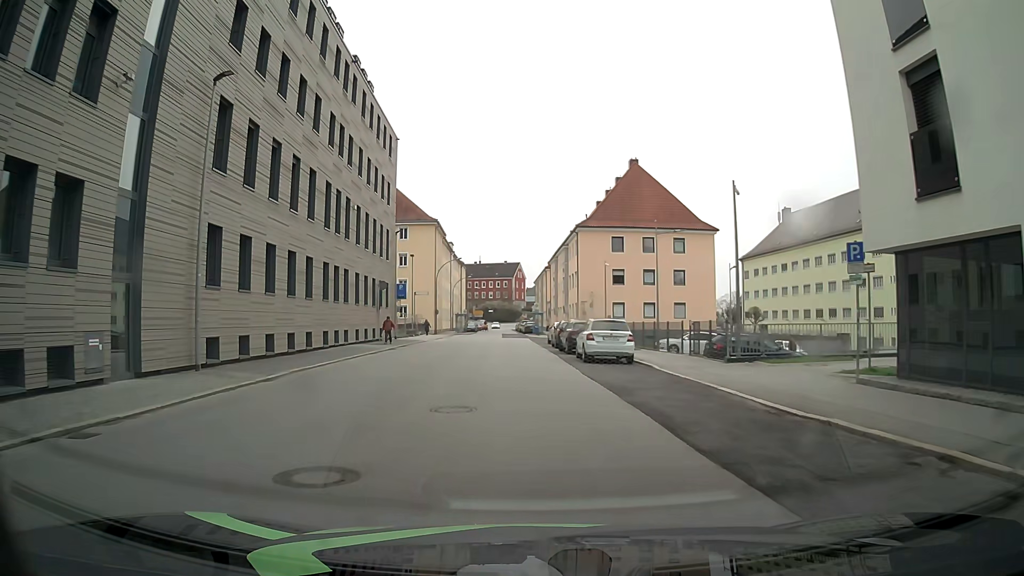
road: tertiary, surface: asphalt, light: Day
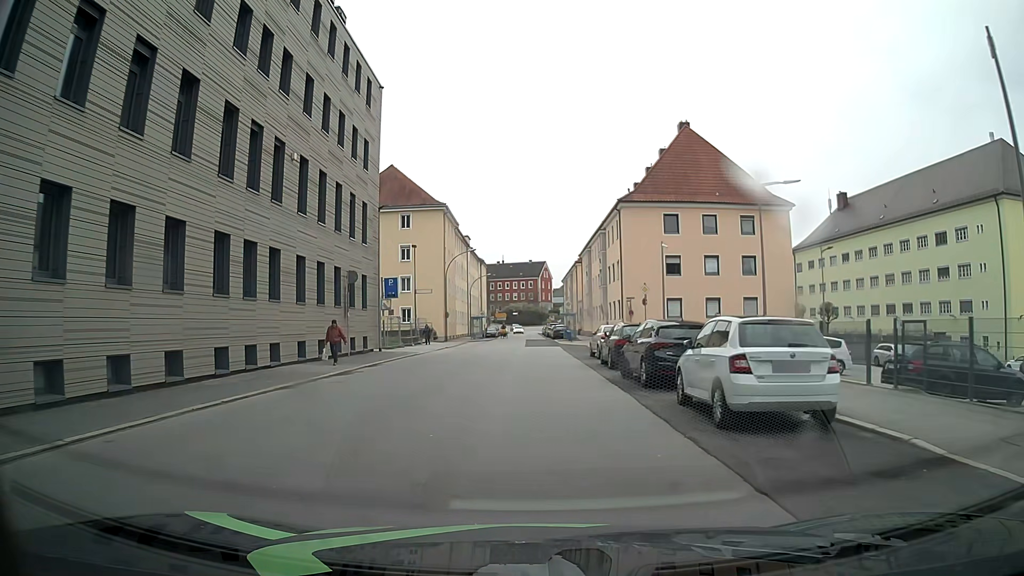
(-0.3, +13.6) m; -2°
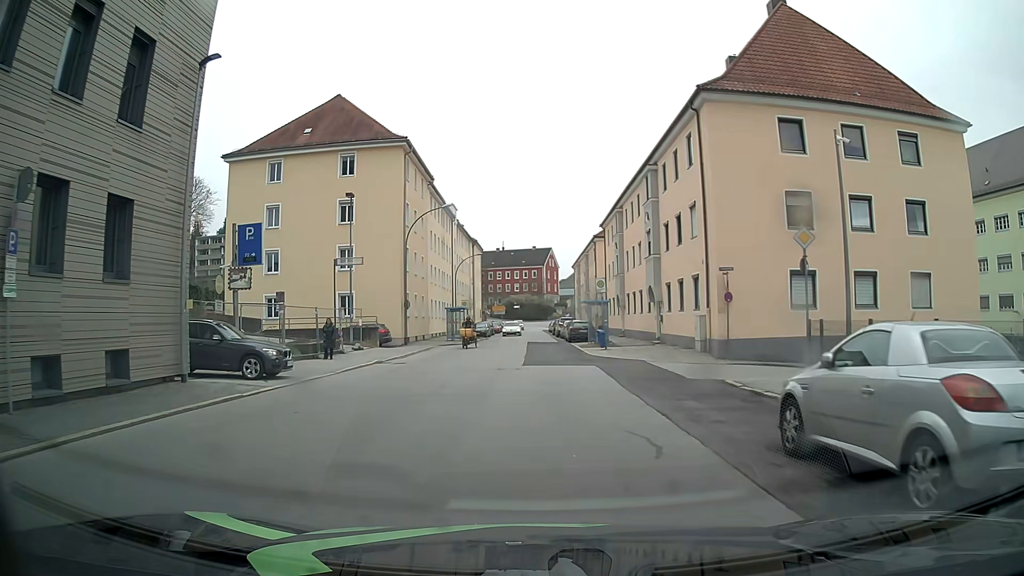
(-0.3, +22.7) m; -1°
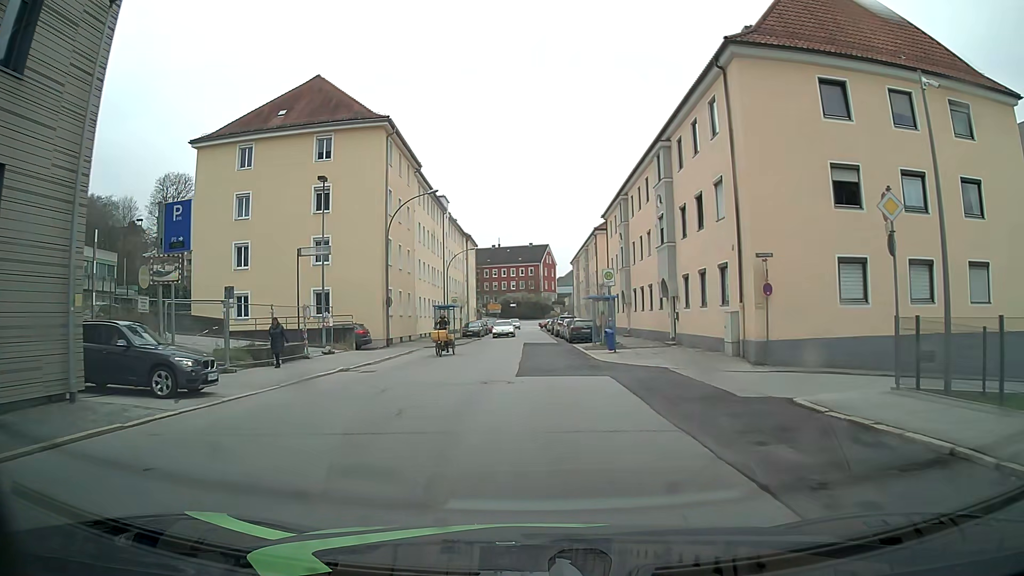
(0.0, +4.5) m; 0°
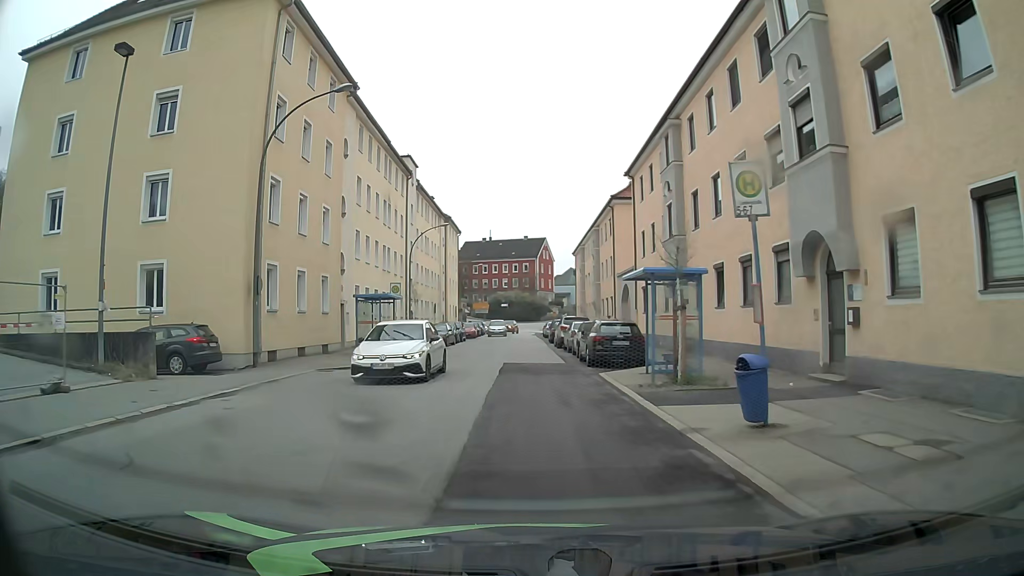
(+0.2, +18.1) m; +1°
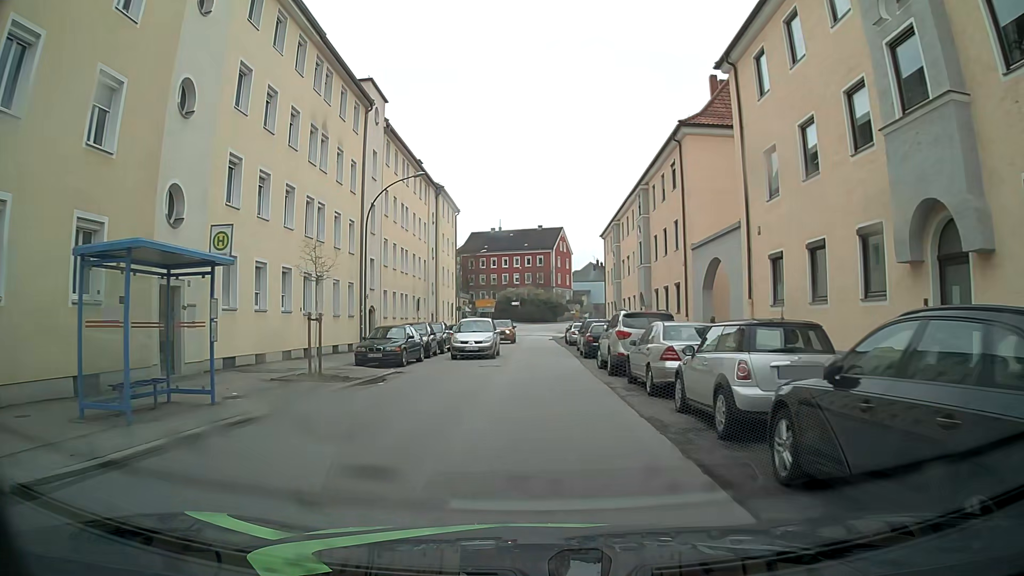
(-0.5, +18.0) m; -1°
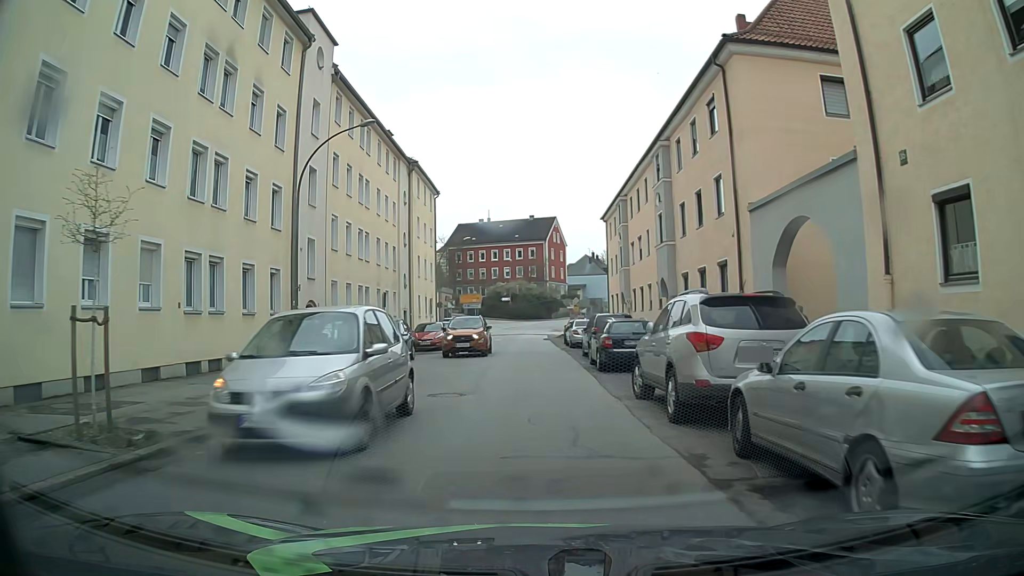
(0.0, +9.0) m; 0°
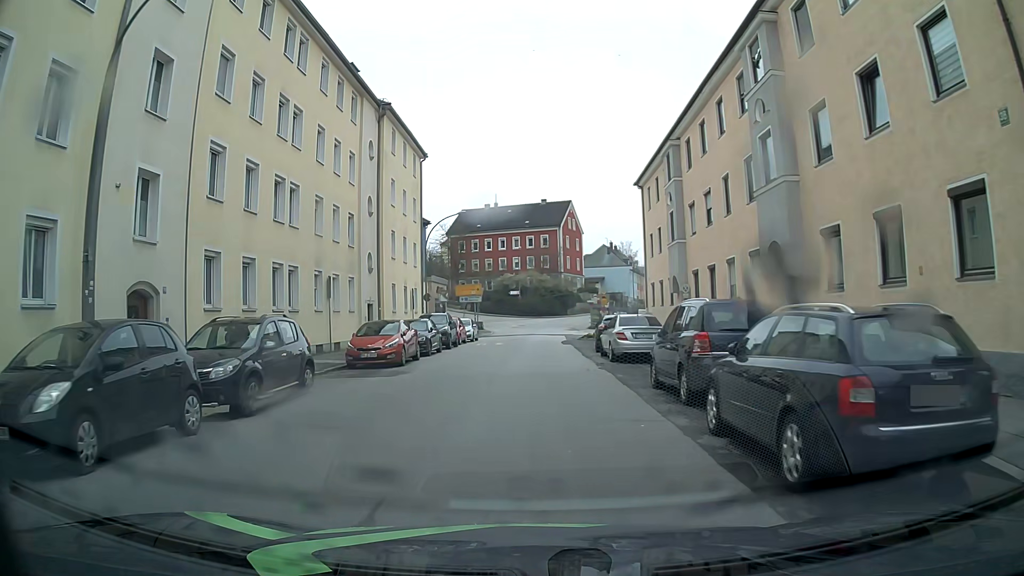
(0.0, +13.5) m; -1°
(0, +10) (0, +20) (0, +30) (+1, +40) (+1, +50) (+1, +60) (+3, +70) (+5, +79) (+9, +89) (+13, +98) m
